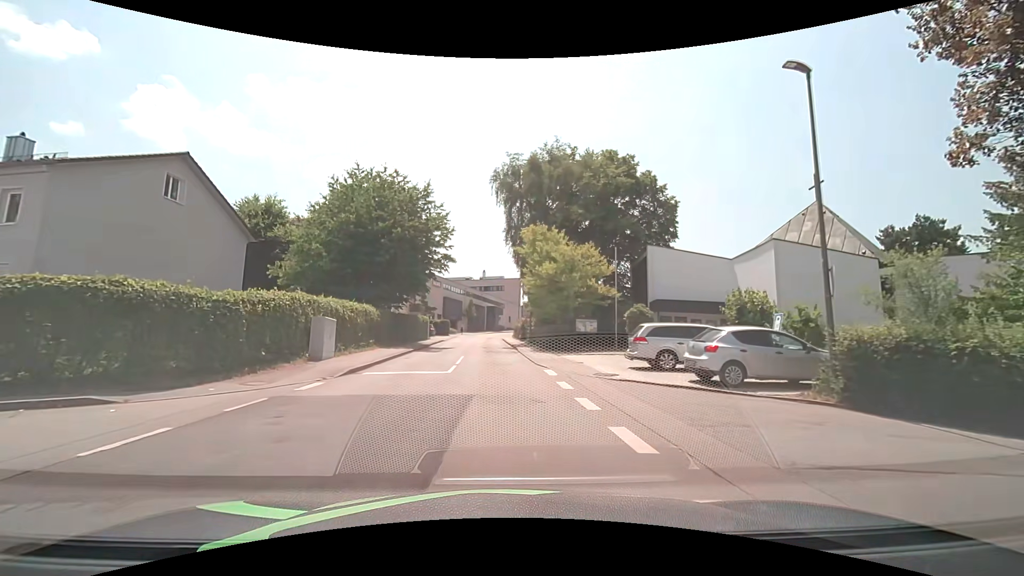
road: unclassified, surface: asphalt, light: Day
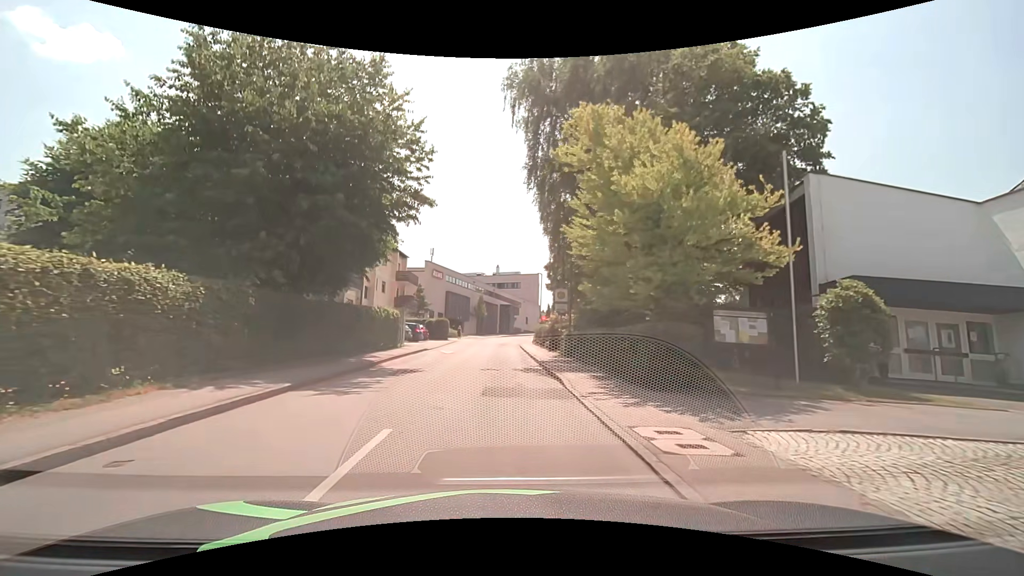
(-0.3, +18.0) m; -2°
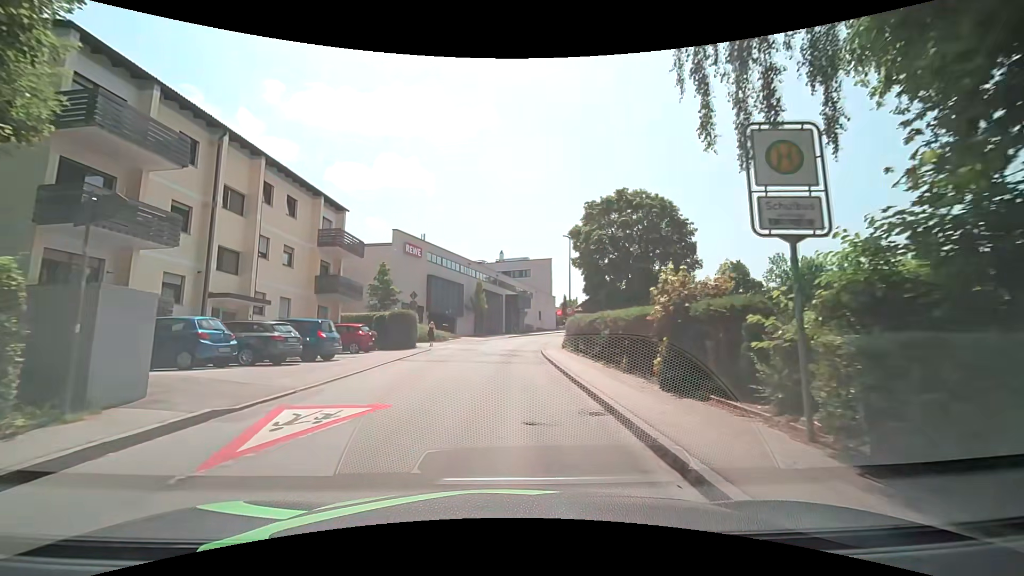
(0.0, +22.4) m; 0°
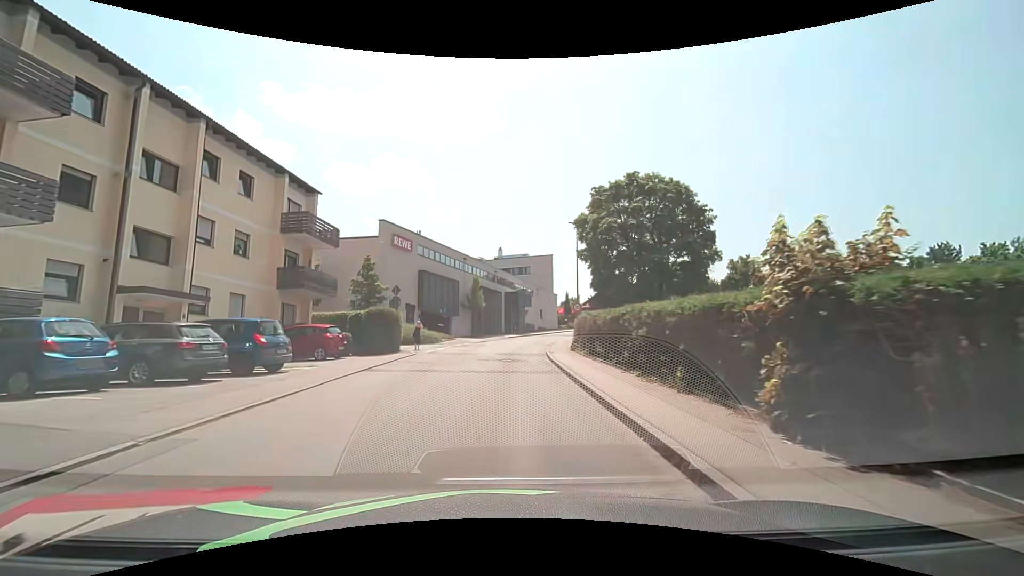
(0.0, +4.5) m; 0°
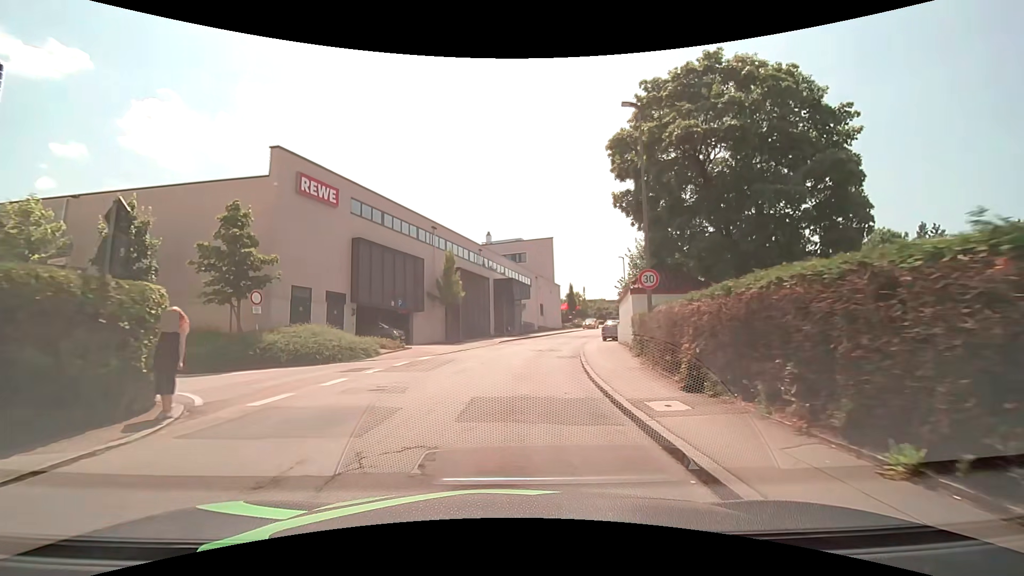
(+0.1, +18.0) m; +1°
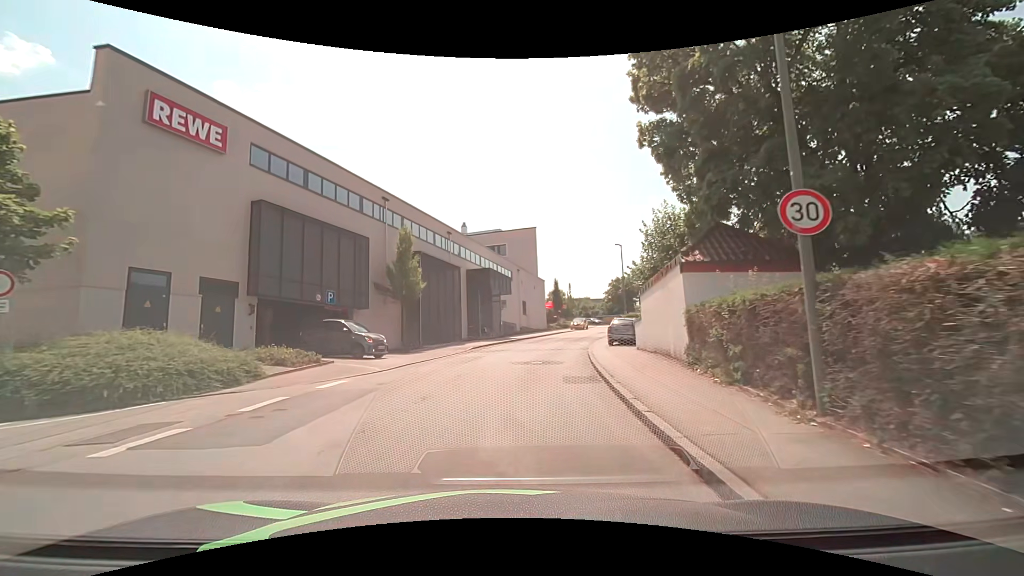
(+0.1, +8.9) m; +2°
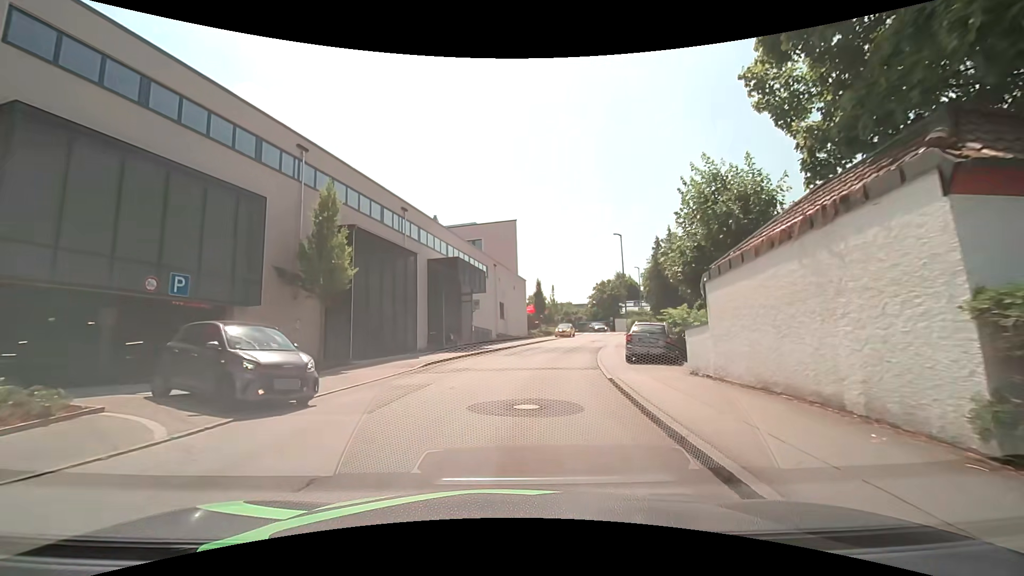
(+0.1, +8.9) m; +2°
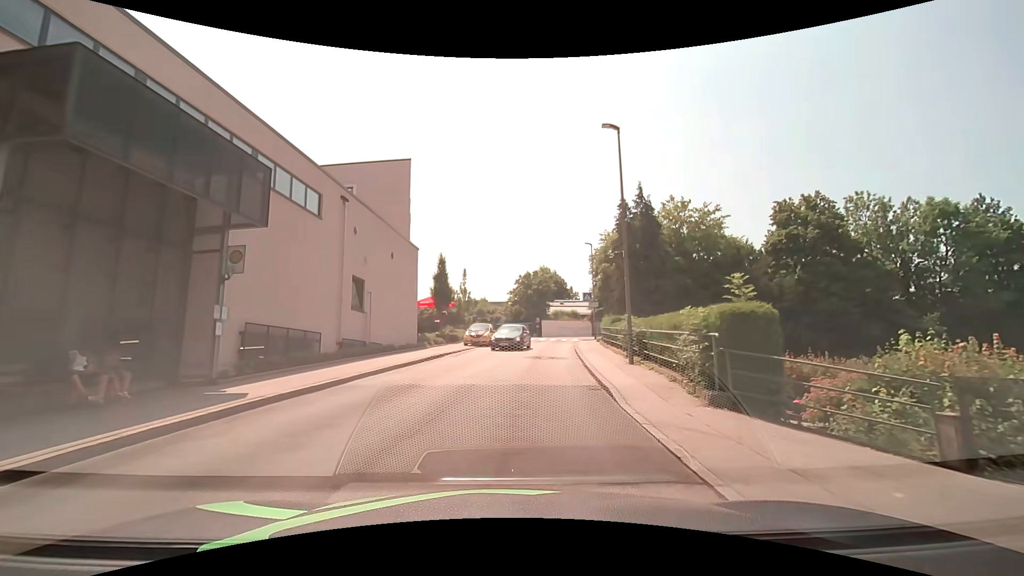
(+1.9, +22.0) m; +11°
